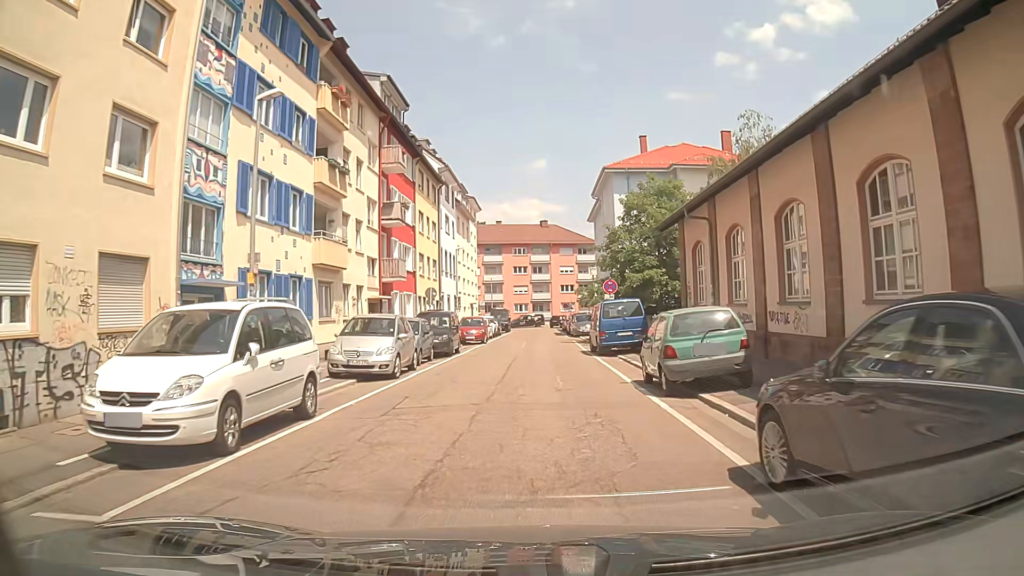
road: residential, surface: asphalt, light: Day
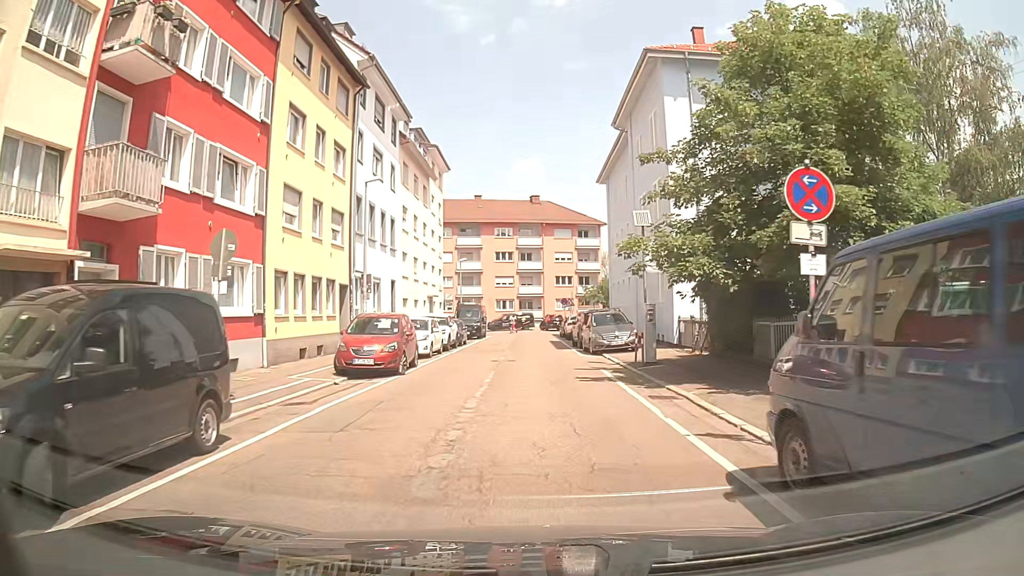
(+0.5, +22.1) m; +1°
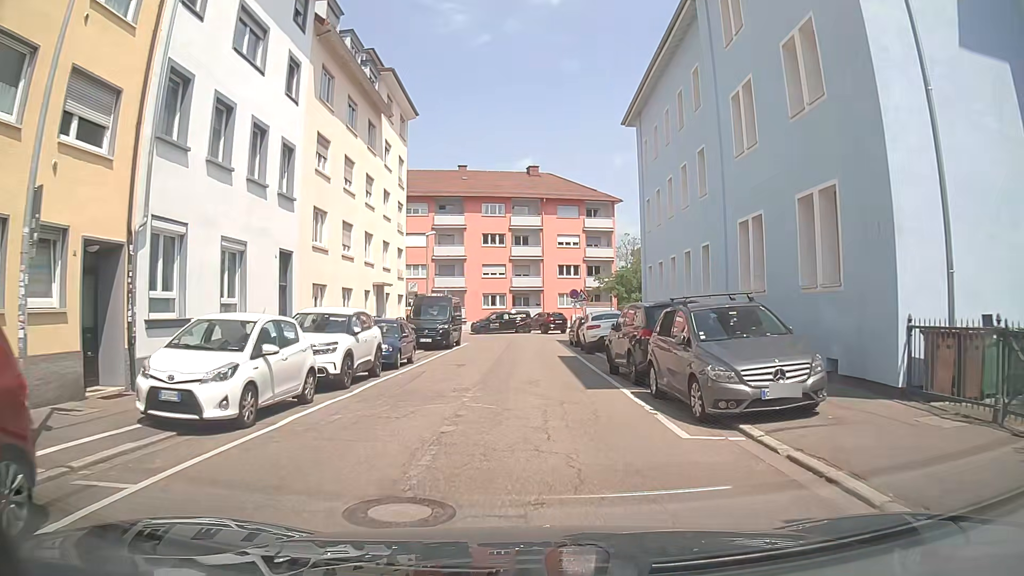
(+0.1, +16.4) m; +1°
